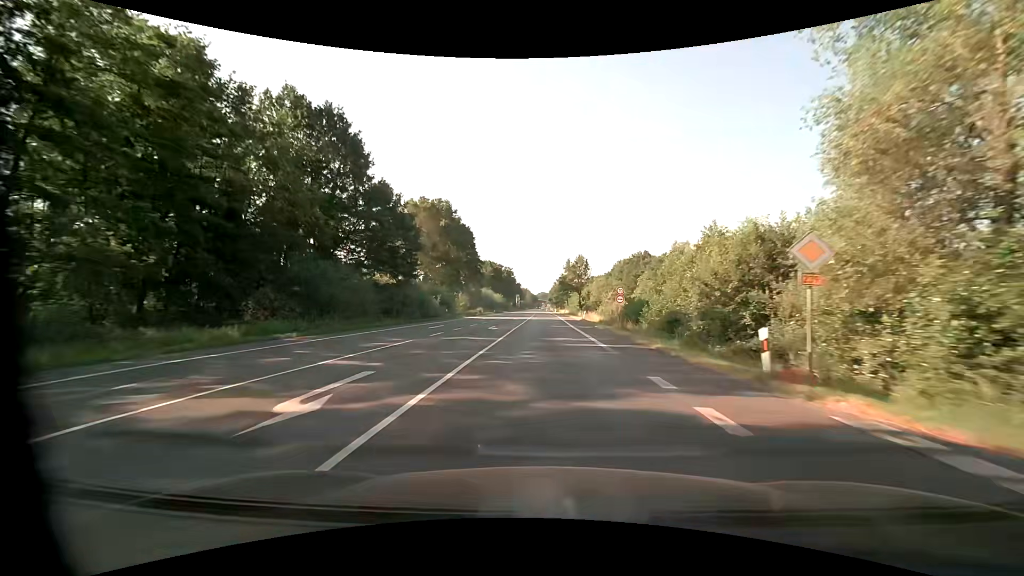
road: primary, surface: asphalt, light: Day
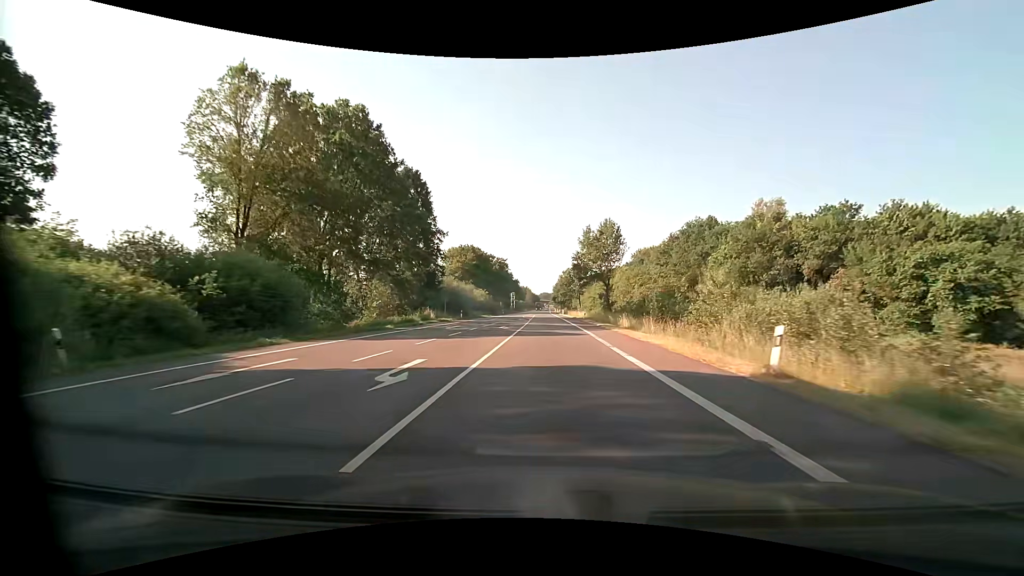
(-0.3, +46.5) m; 0°
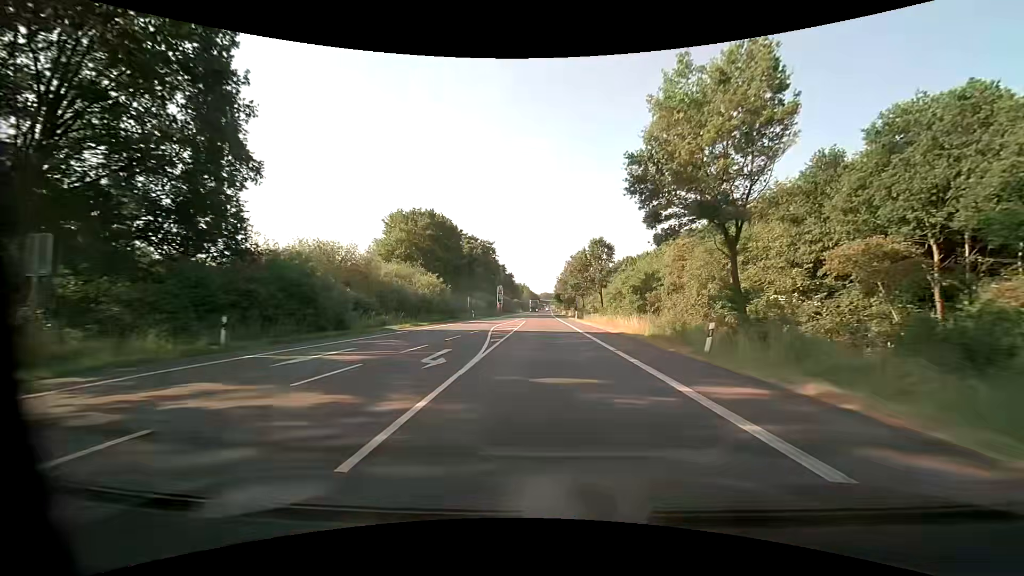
(+0.1, +46.5) m; 0°
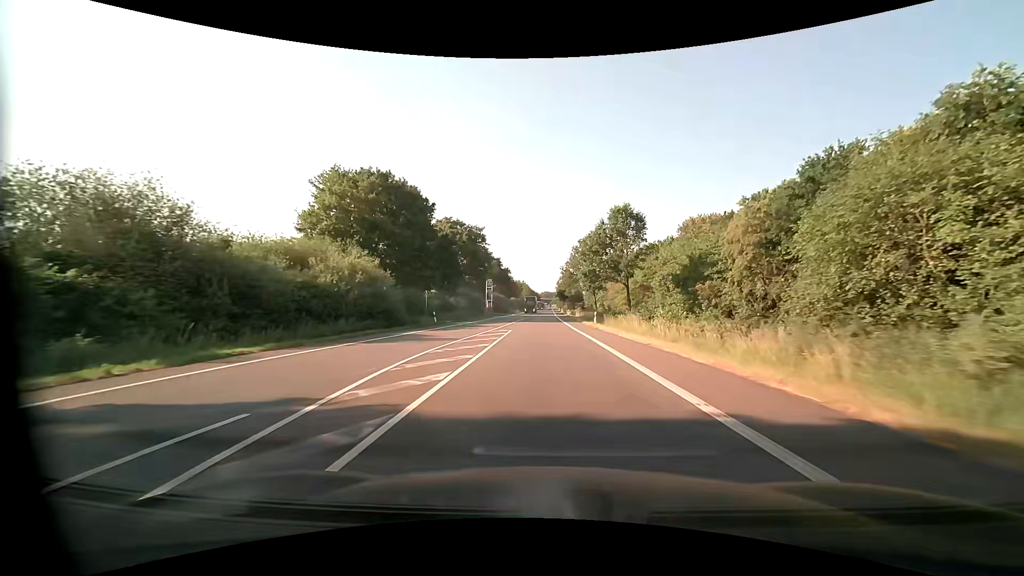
(0.0, +23.2) m; 0°
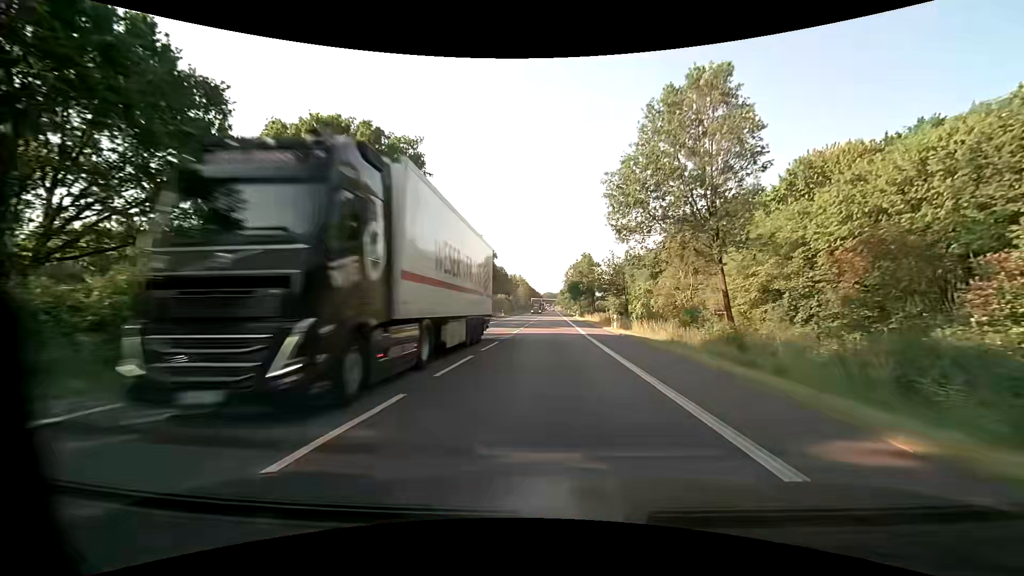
(-0.2, +58.1) m; 0°
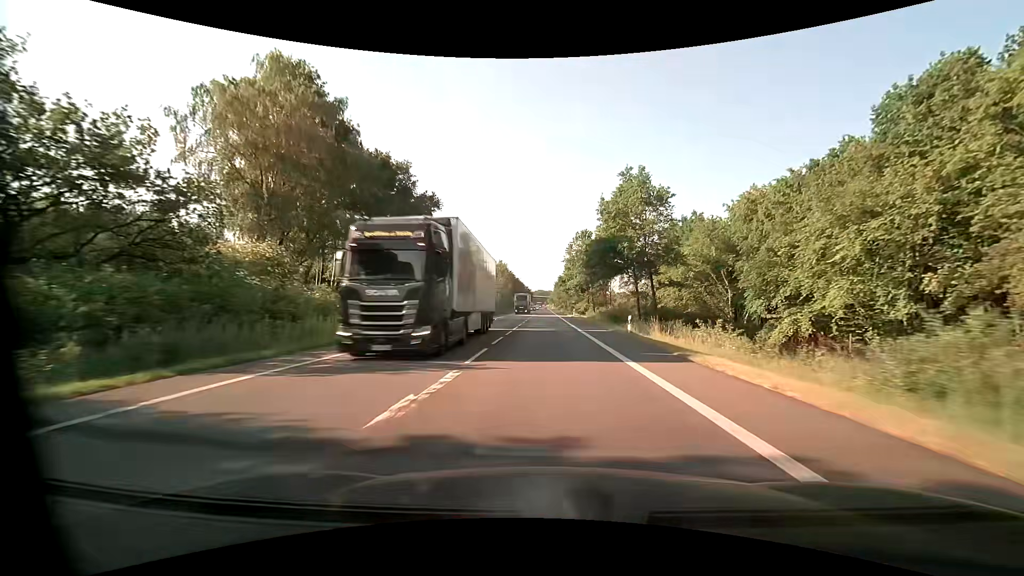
(+0.6, +58.0) m; +1°
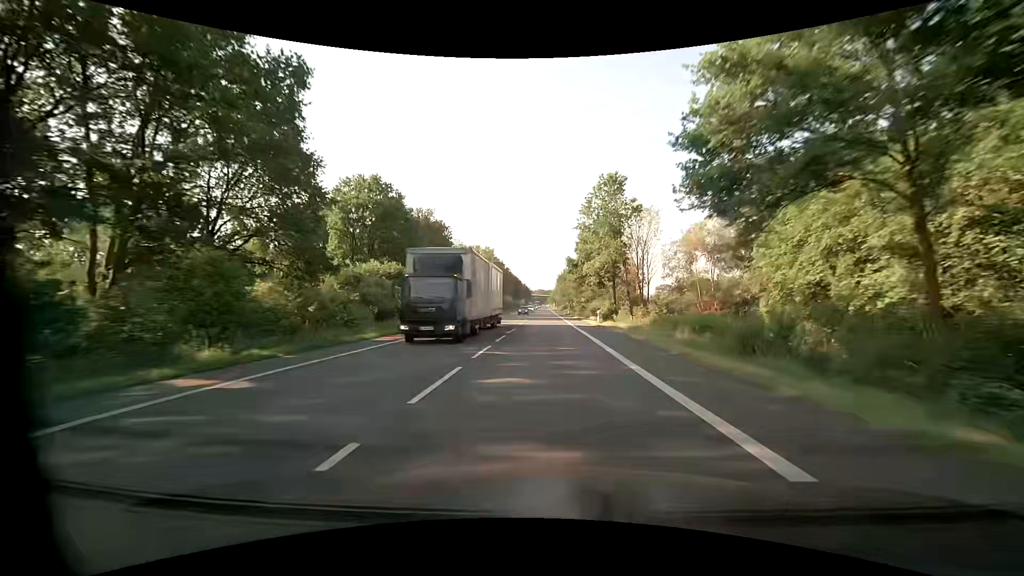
(+0.1, +34.8) m; 0°
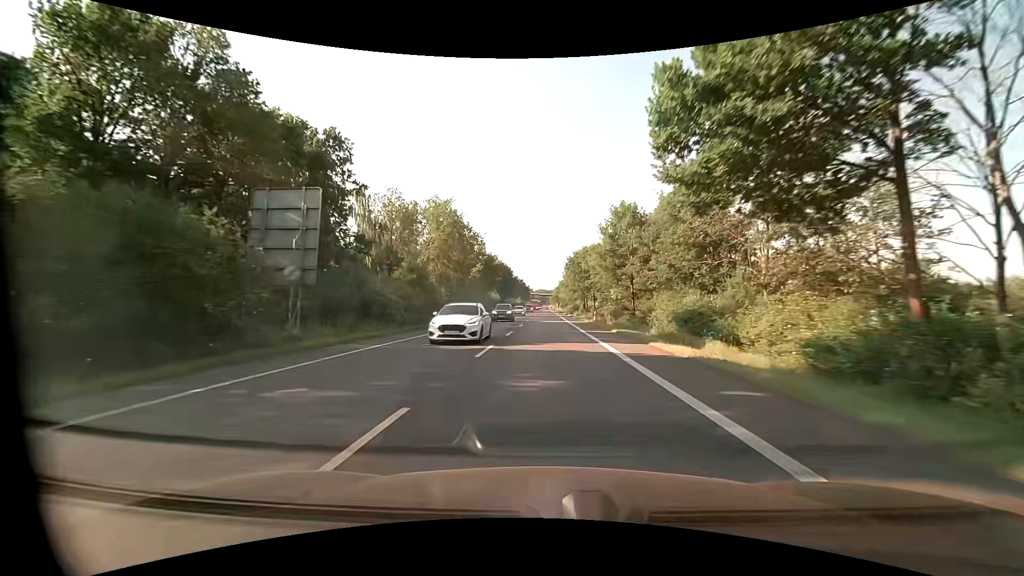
(-0.1, +46.5) m; 0°
(0, +10) (0, +20) (0, +30) (0, +40) (0, +50) (0, +60) (0, +70) (0, +80) (0, +90) (0, +100) m
